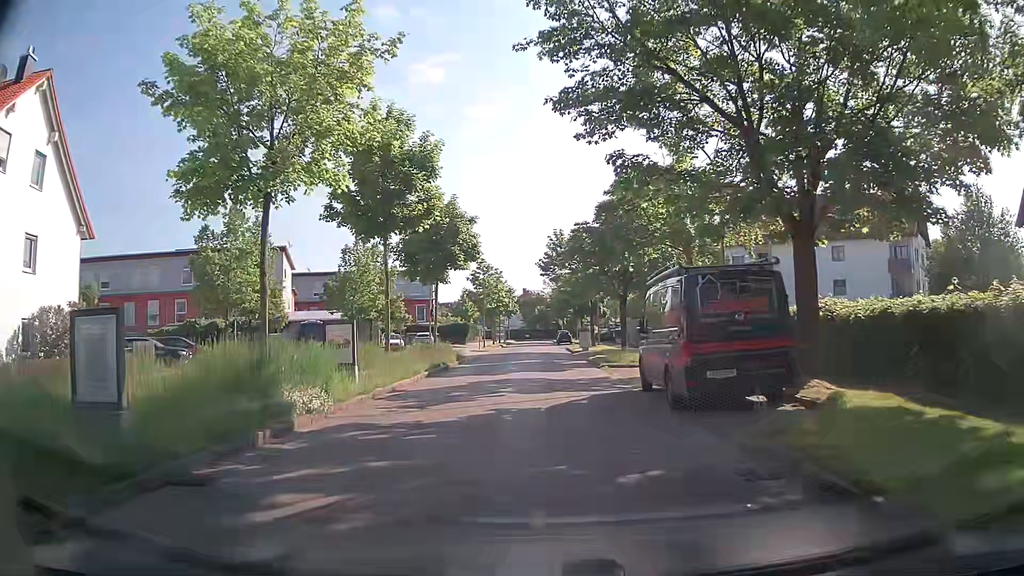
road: residential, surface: asphalt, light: Day
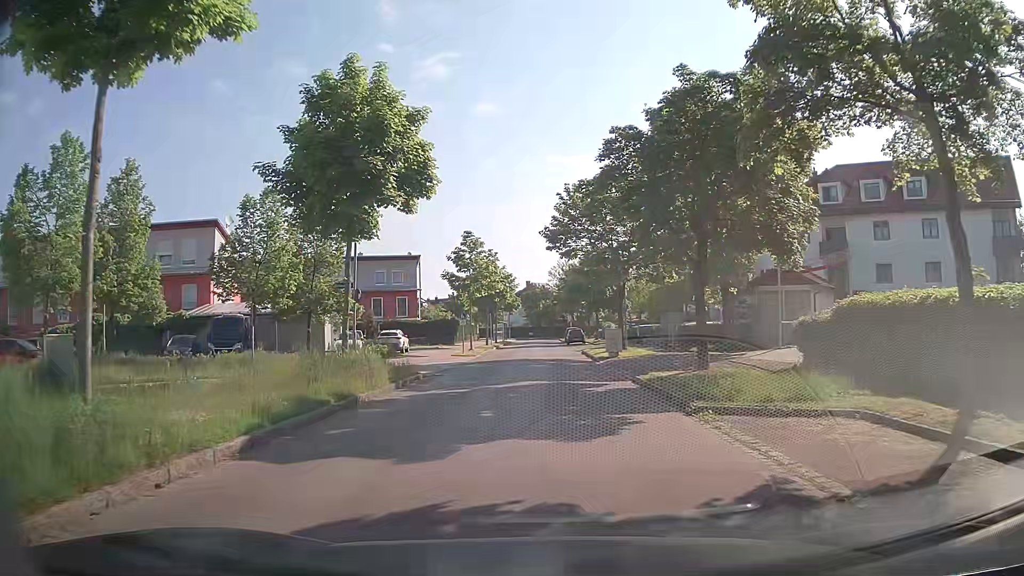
(-0.3, +14.7) m; -3°
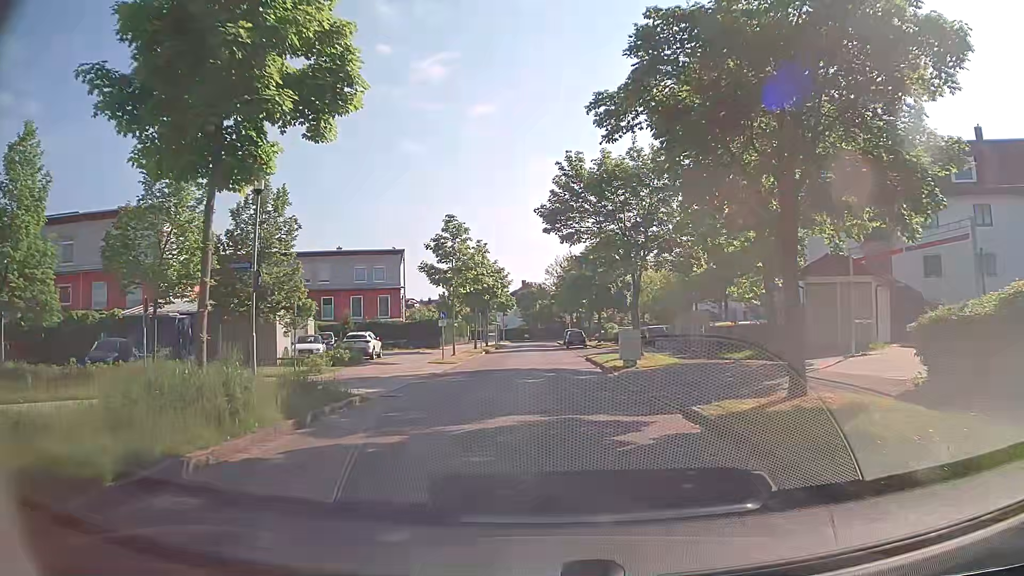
(+0.2, +6.8) m; +1°
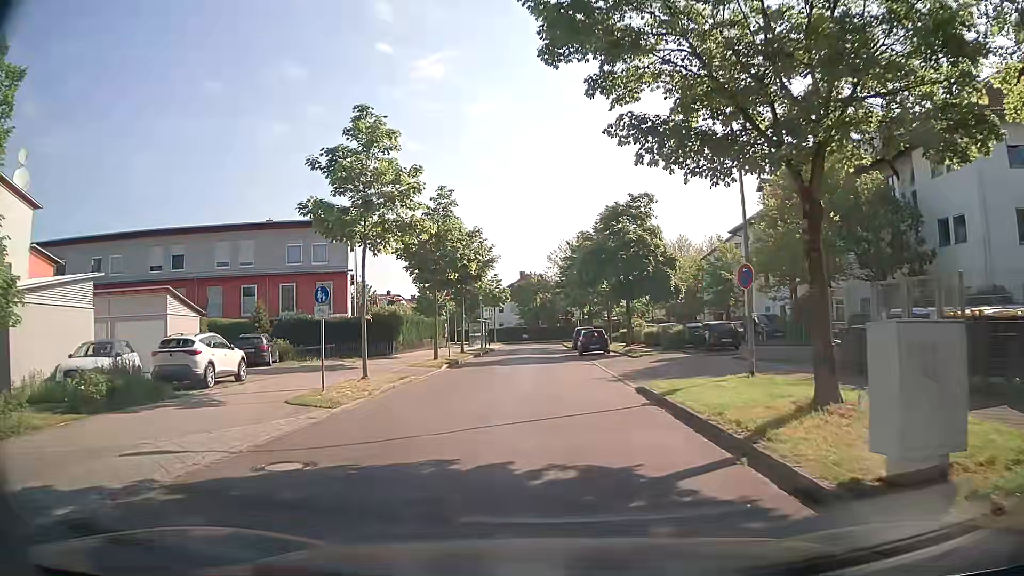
(+0.1, +18.7) m; 0°
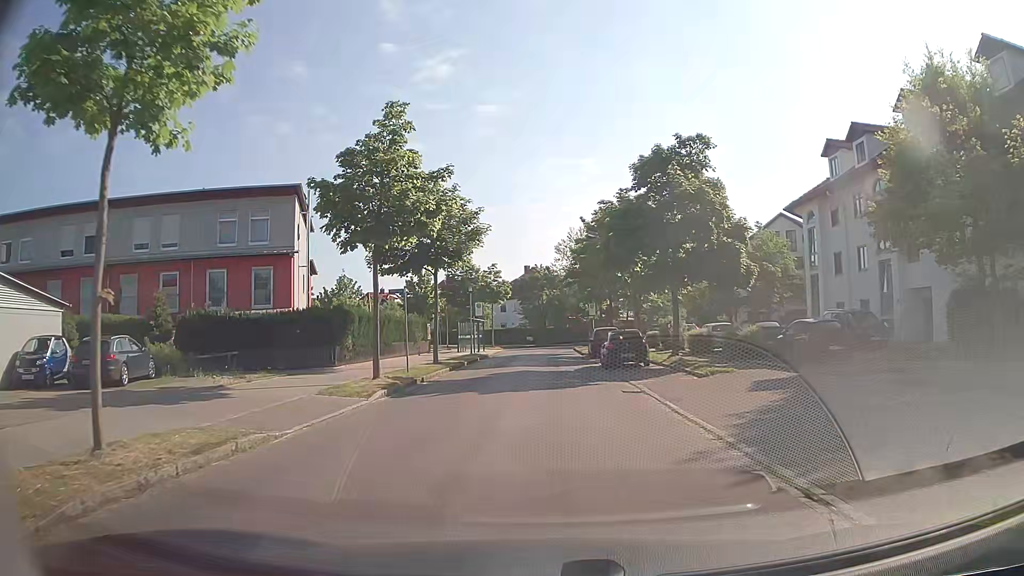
(0.0, +12.1) m; 0°
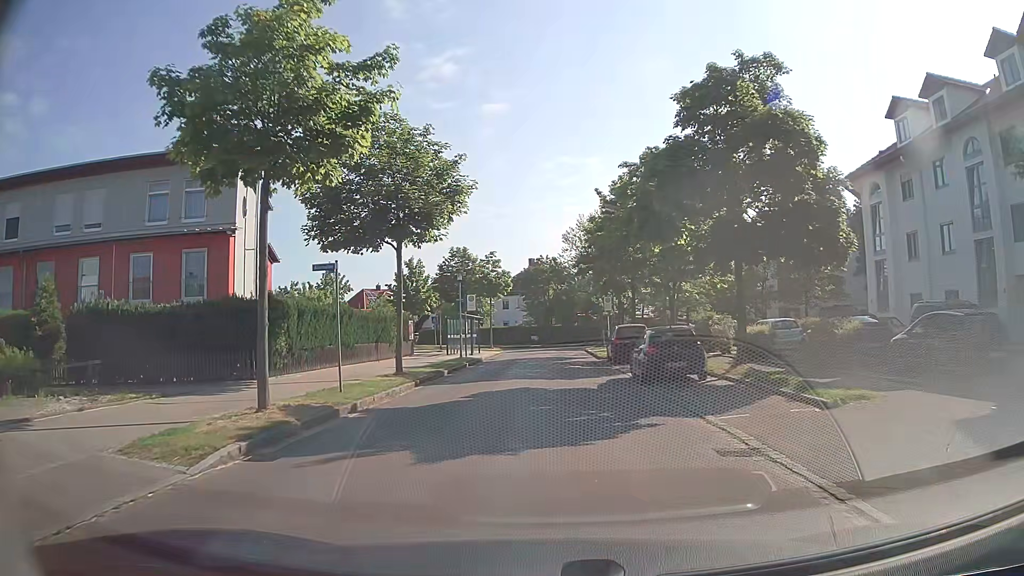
(0.0, +8.2) m; +1°
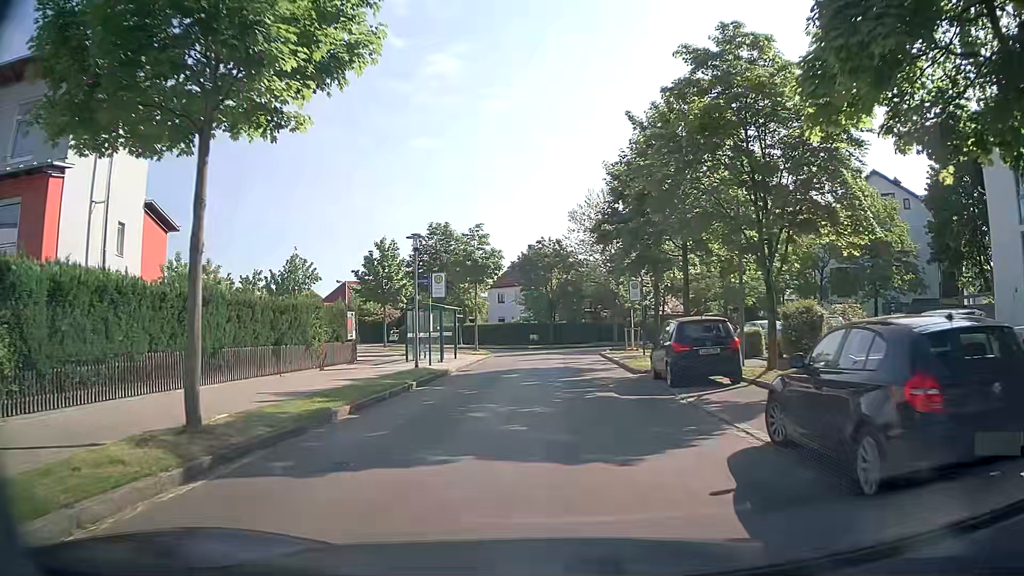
(-0.3, +12.4) m; -1°
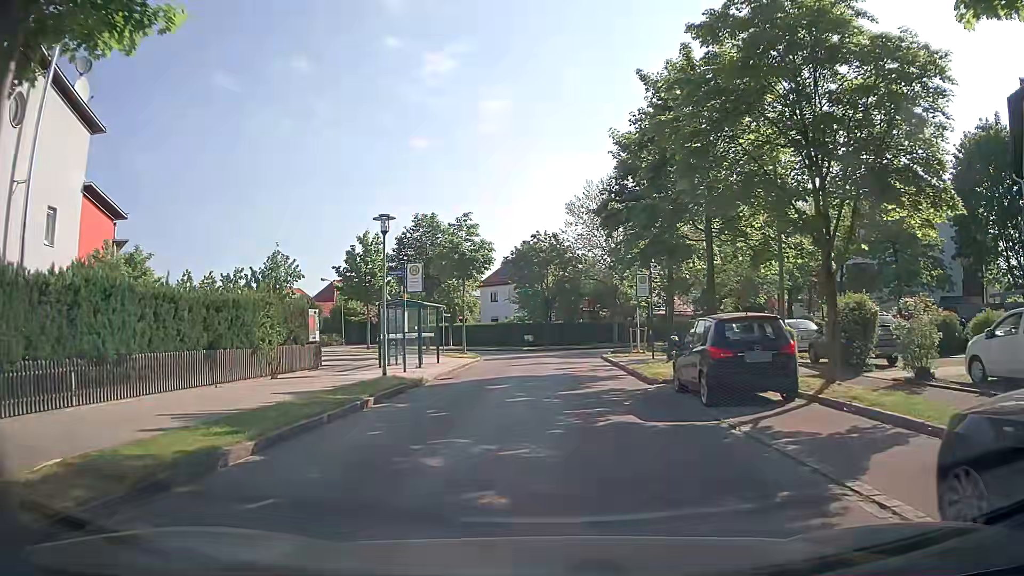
(0.0, +3.9) m; 0°
(0, +10) (0, +20) (+1, +30) (+1, +40) (-3, +49) (-10, +56) (-18, +63) (-25, +69) (-33, +75) (-41, +81) m
